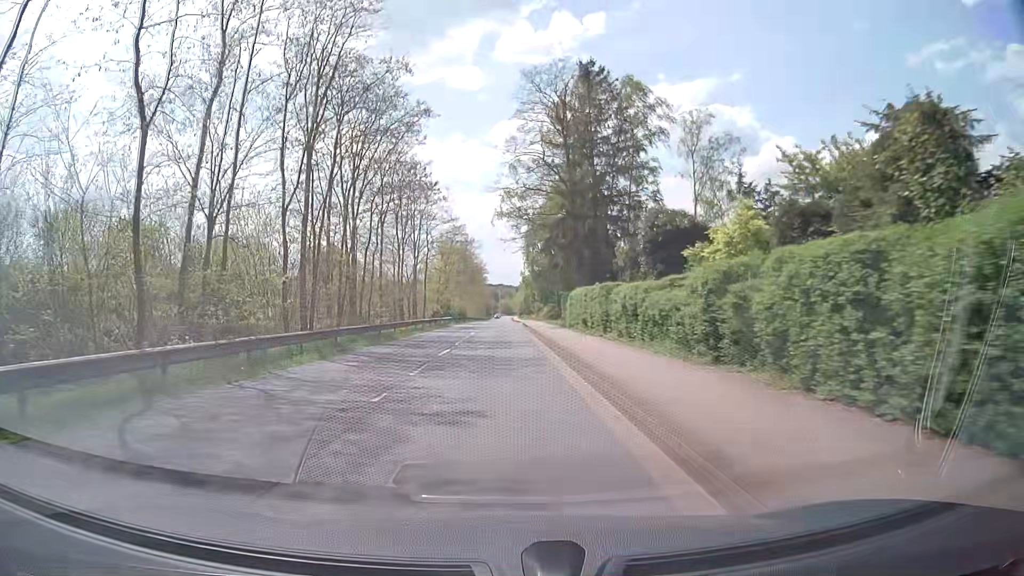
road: tertiary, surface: asphalt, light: Day
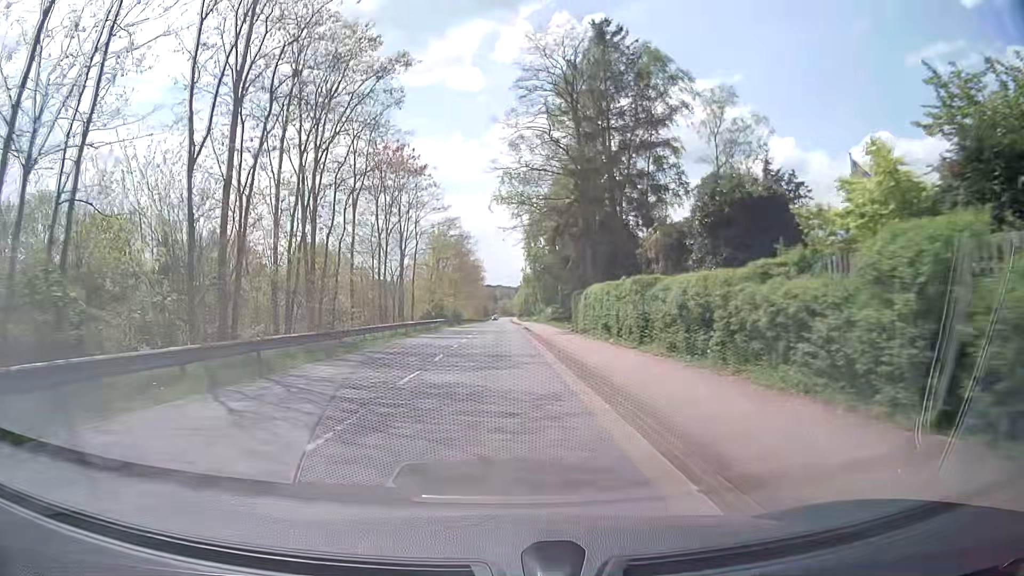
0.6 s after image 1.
(0.0, +7.3) m; 0°
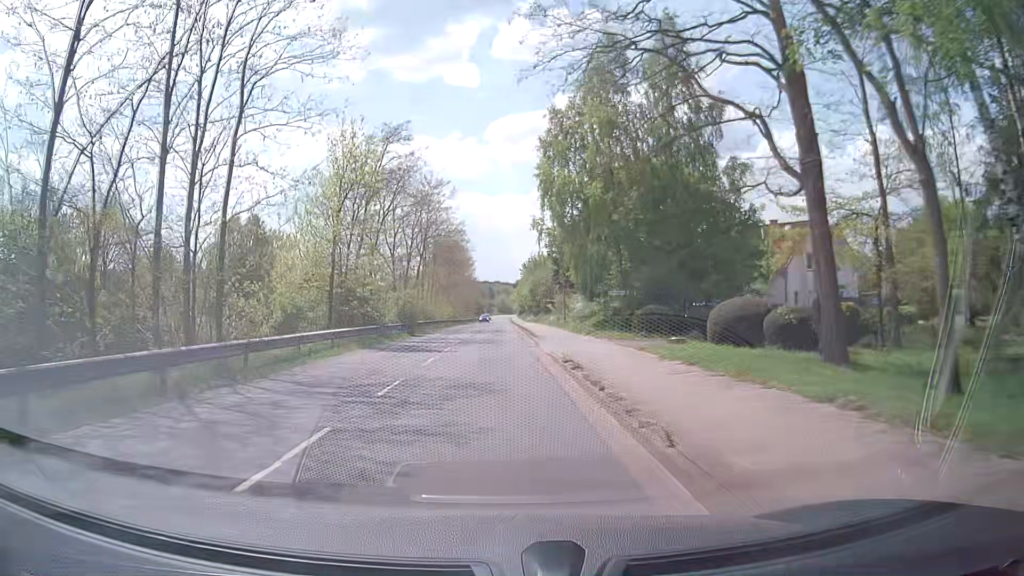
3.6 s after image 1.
(0.0, +36.7) m; +1°
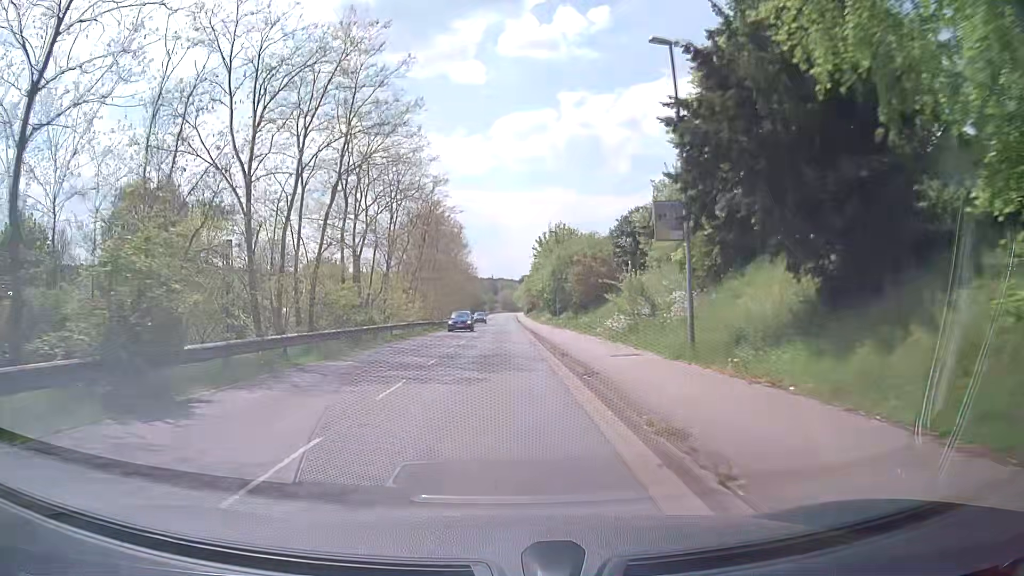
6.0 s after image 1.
(-0.5, +29.7) m; -1°
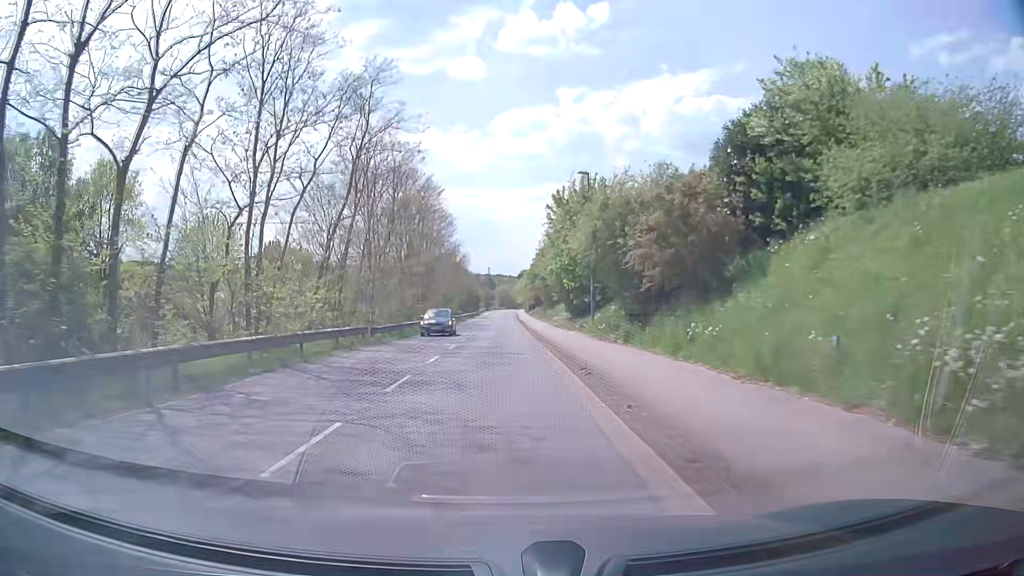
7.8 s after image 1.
(+0.1, +22.6) m; 0°
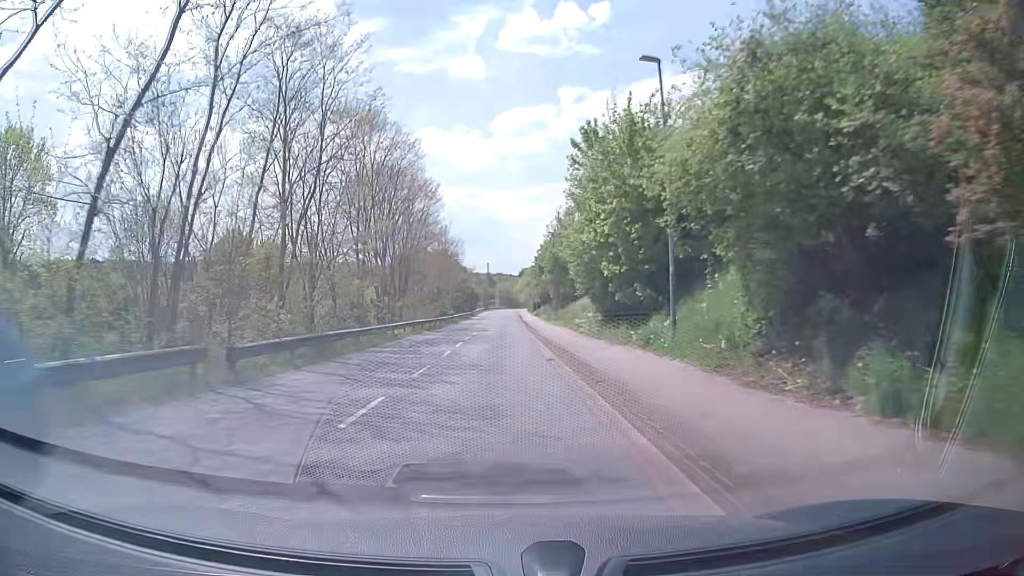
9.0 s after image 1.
(+0.1, +15.3) m; 0°
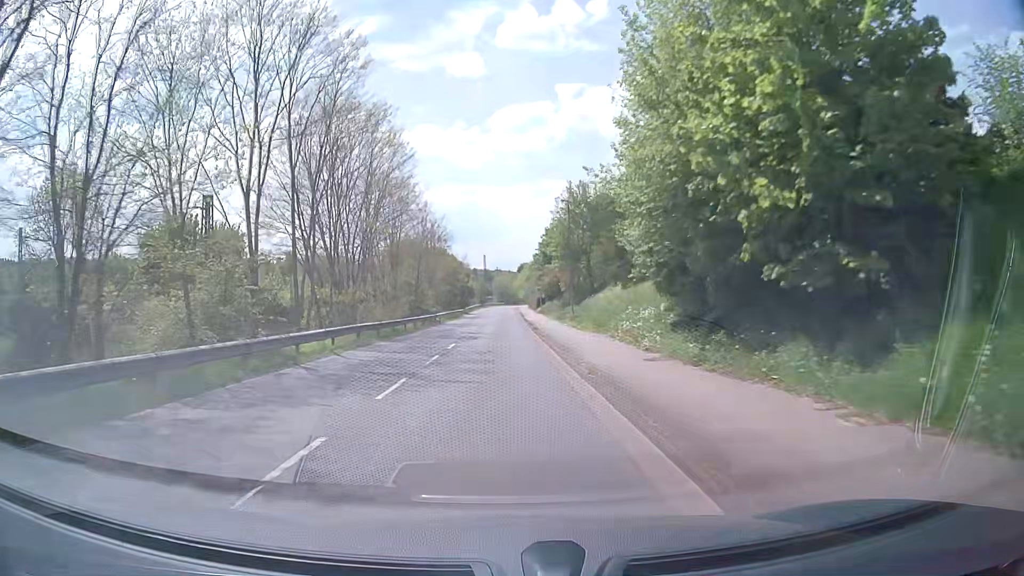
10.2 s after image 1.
(+0.1, +15.4) m; +1°
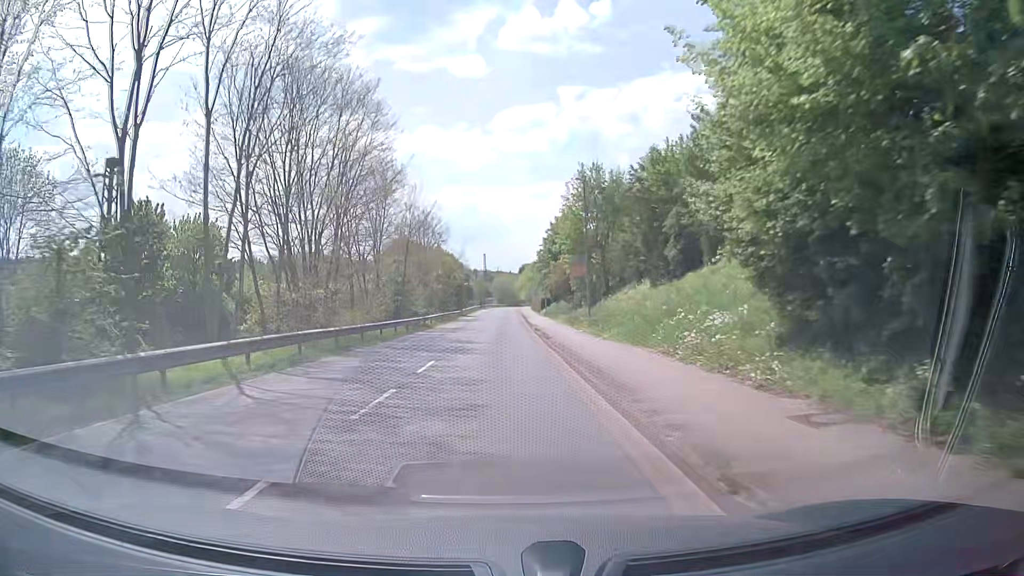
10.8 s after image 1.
(-0.1, +7.7) m; -1°
